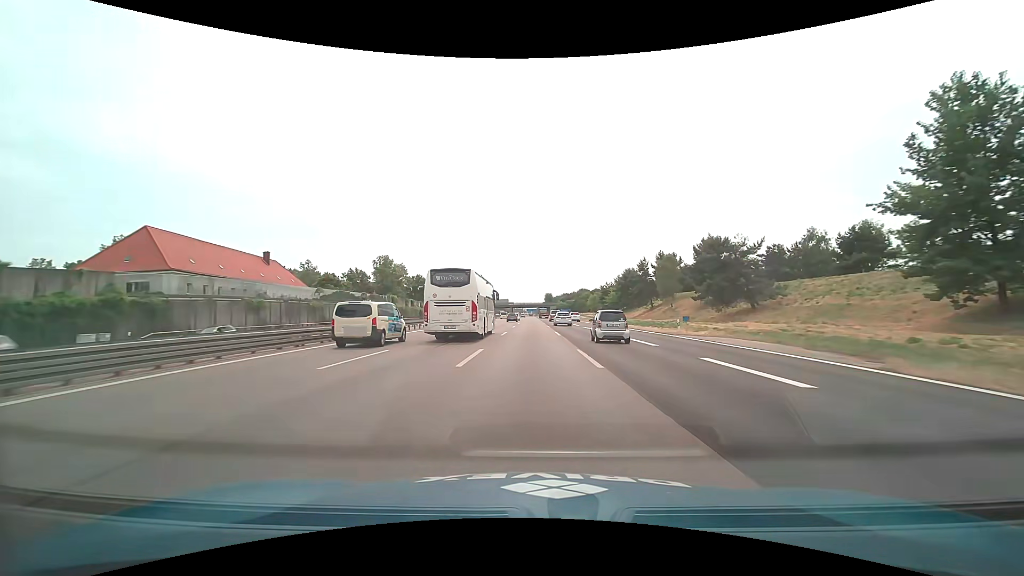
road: motorway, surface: asphalt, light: Day
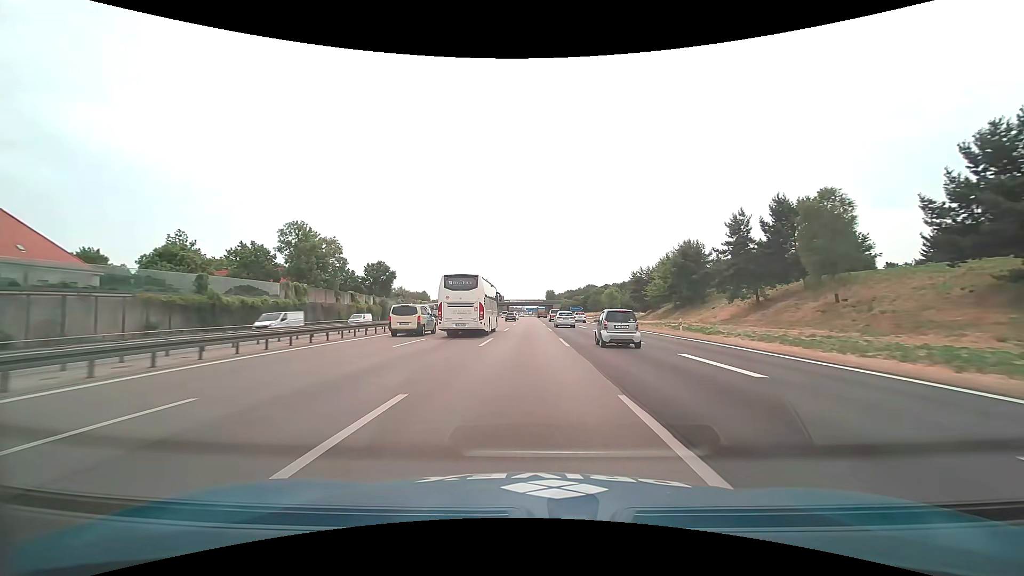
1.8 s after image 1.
(+0.1, +46.5) m; 0°
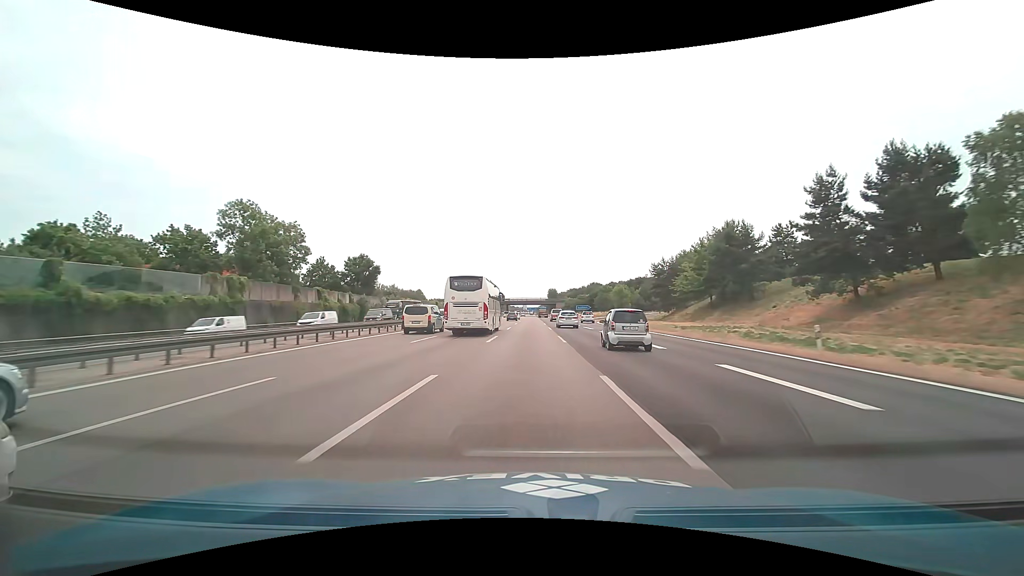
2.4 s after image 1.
(-0.1, +15.6) m; 0°
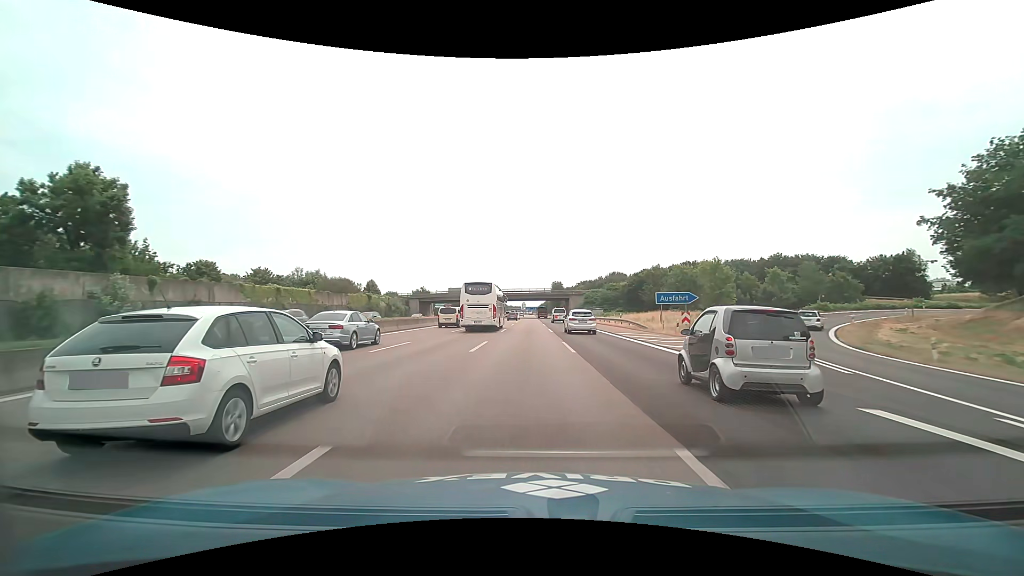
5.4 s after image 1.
(-0.1, +78.0) m; 0°
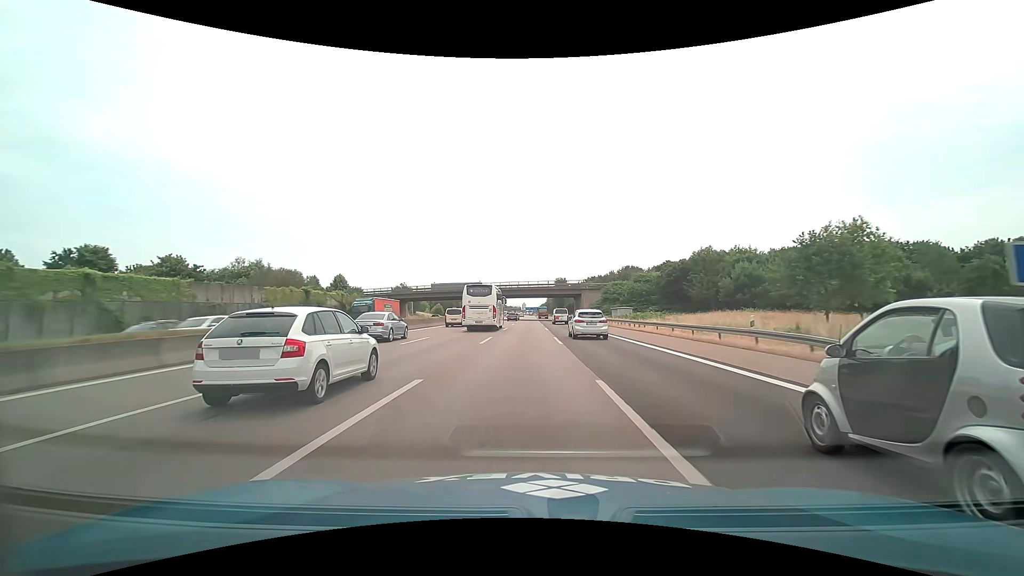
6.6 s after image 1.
(0.0, +31.3) m; 0°
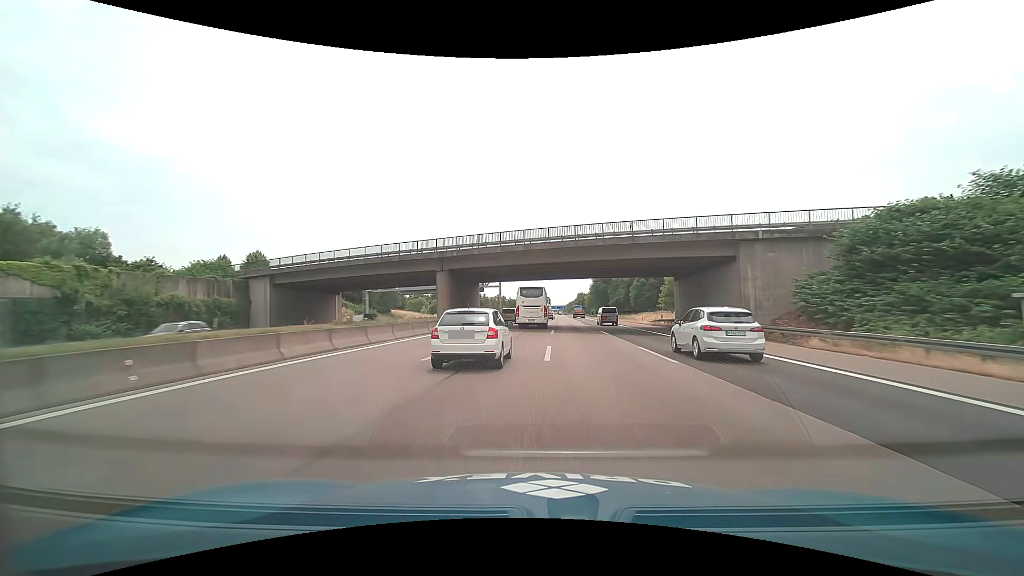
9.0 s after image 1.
(-2.2, +62.3) m; -3°
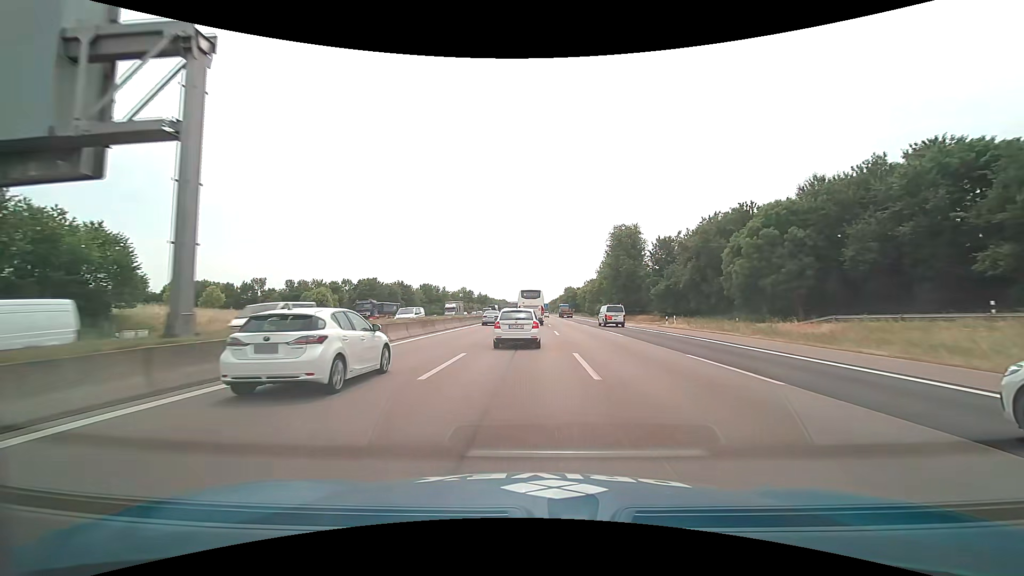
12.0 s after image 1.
(+2.0, +76.2) m; +2°
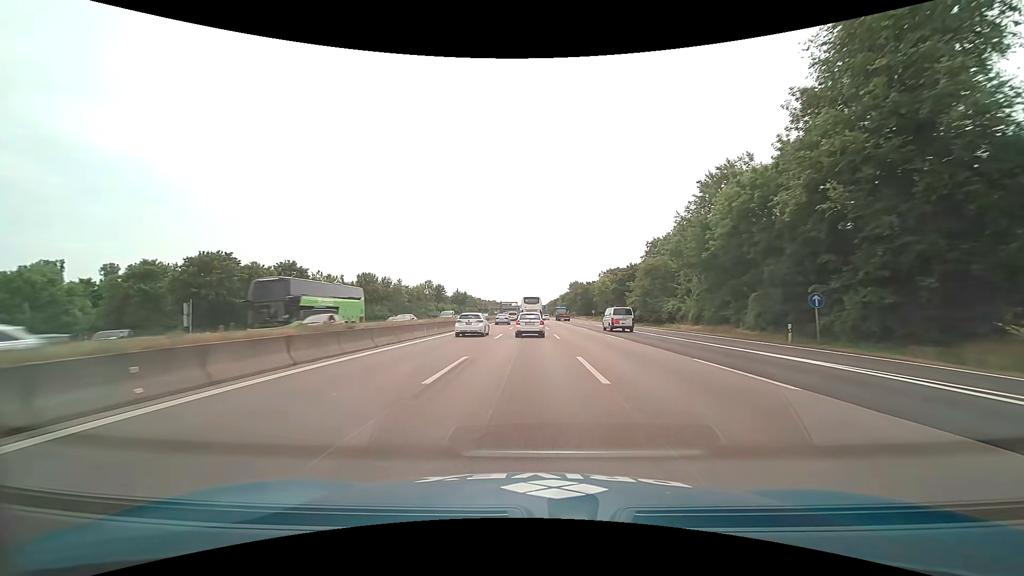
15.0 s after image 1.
(+0.3, +72.5) m; 0°
(0, +10) (0, +20) (0, +30) (0, +40) (0, +50) (0, +60) (0, +70) (0, +80) (0, +90) (0, +100) m
